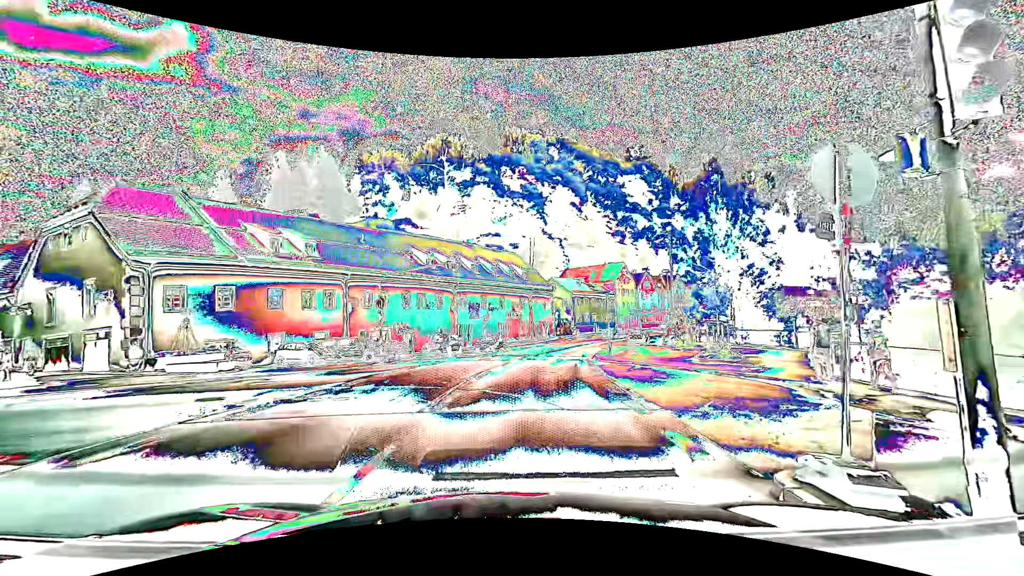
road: primary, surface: asphalt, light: Day
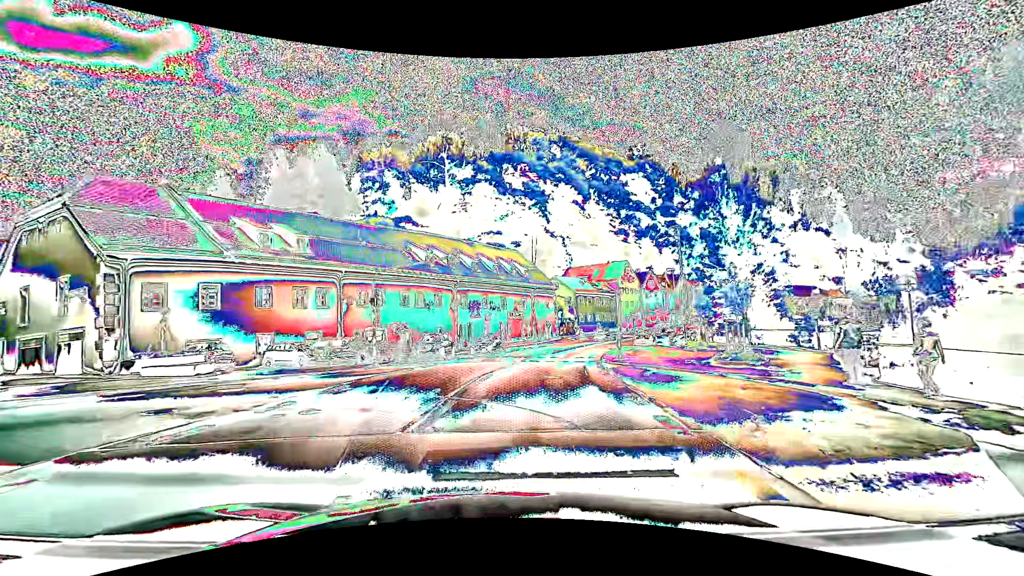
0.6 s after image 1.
(0.0, +2.0) m; -1°
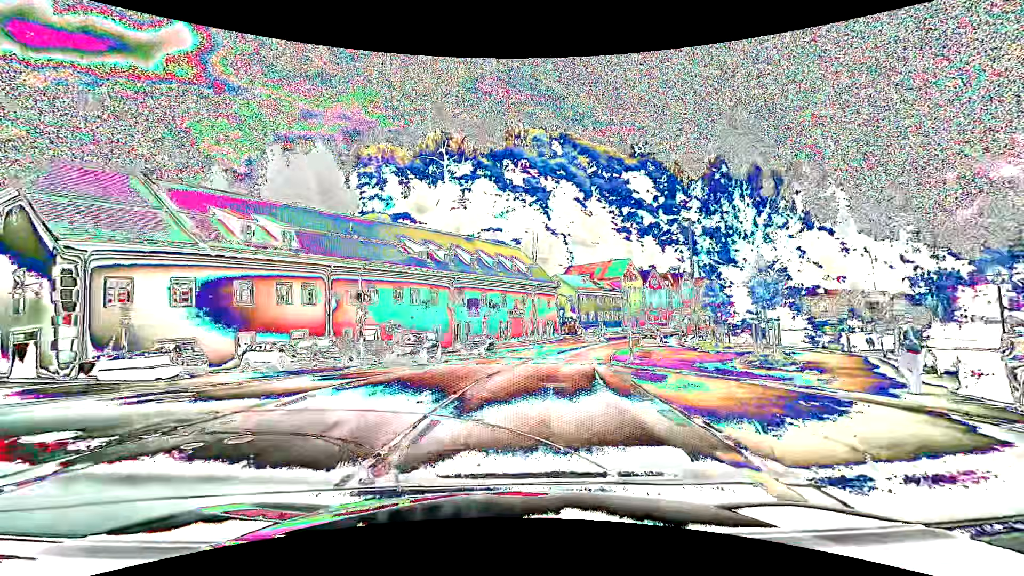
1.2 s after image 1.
(+0.1, +2.6) m; +1°
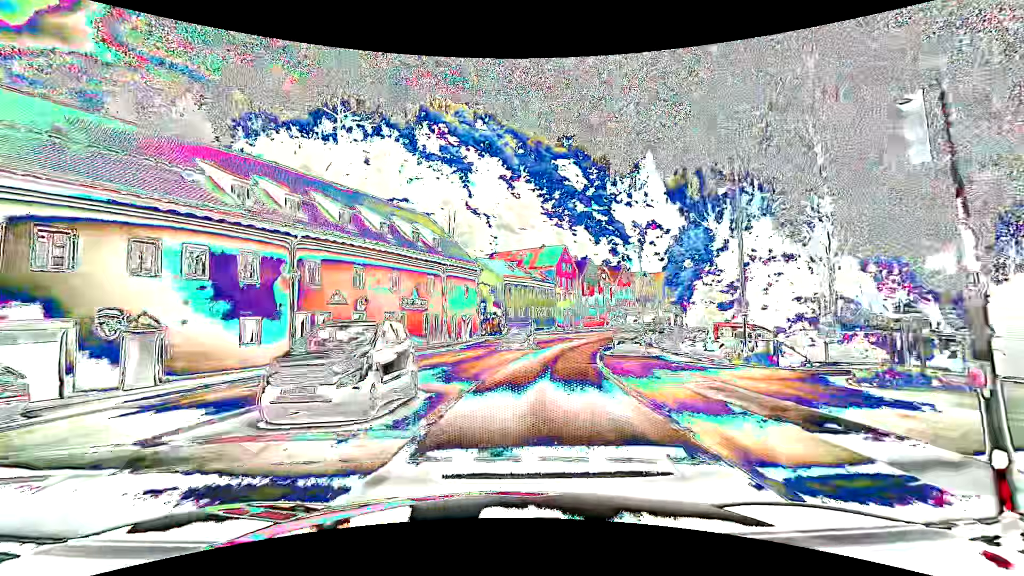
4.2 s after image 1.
(+1.6, +21.2) m; +9°
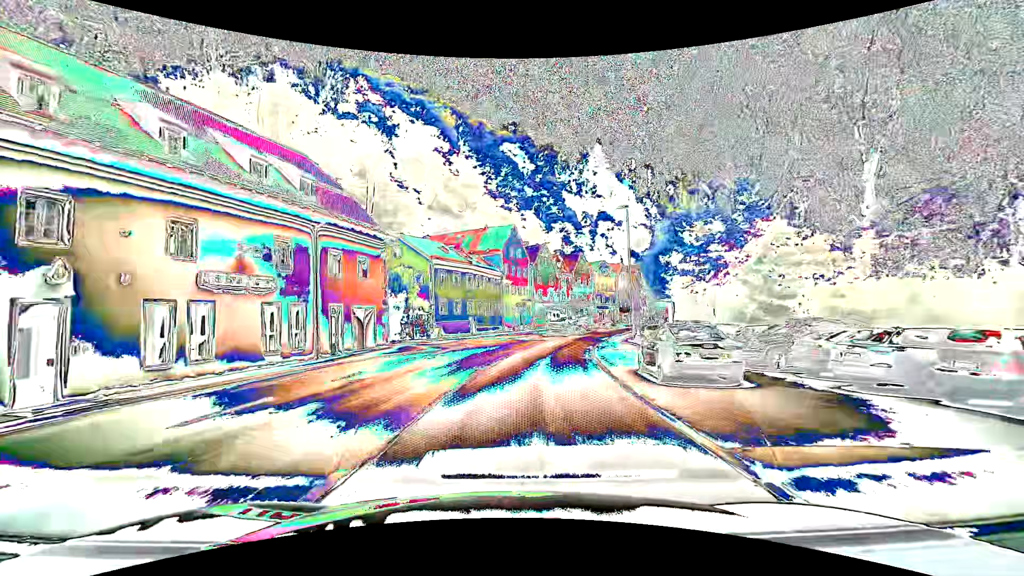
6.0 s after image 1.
(+1.1, +18.5) m; +7°
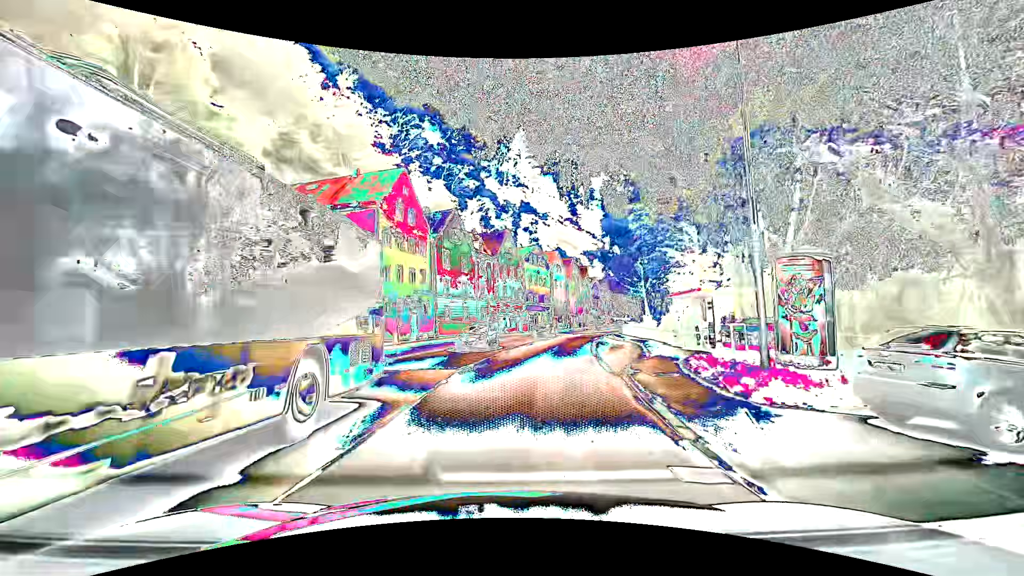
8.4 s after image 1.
(+2.3, +28.5) m; +10°
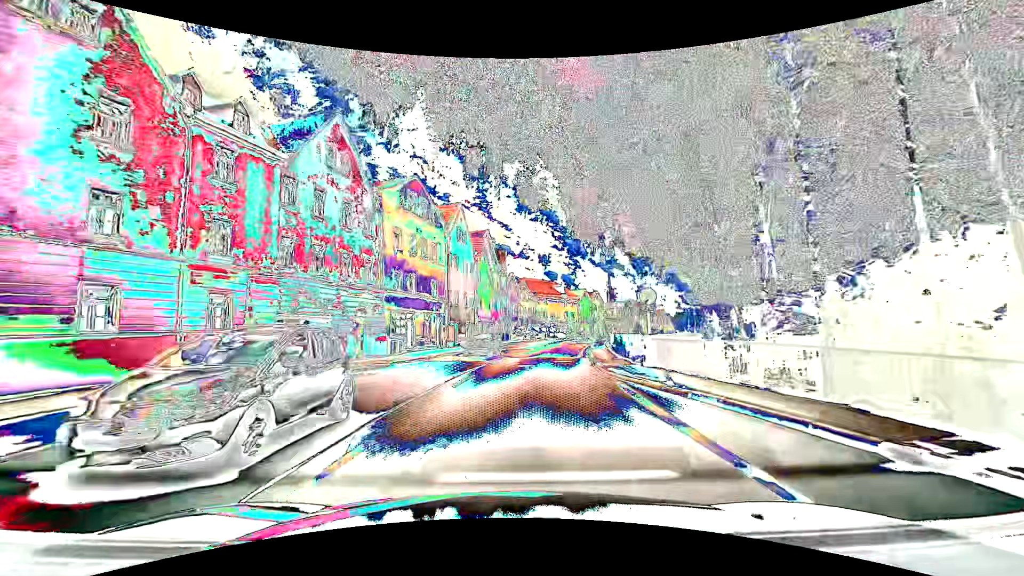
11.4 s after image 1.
(+3.9, +37.9) m; +11°
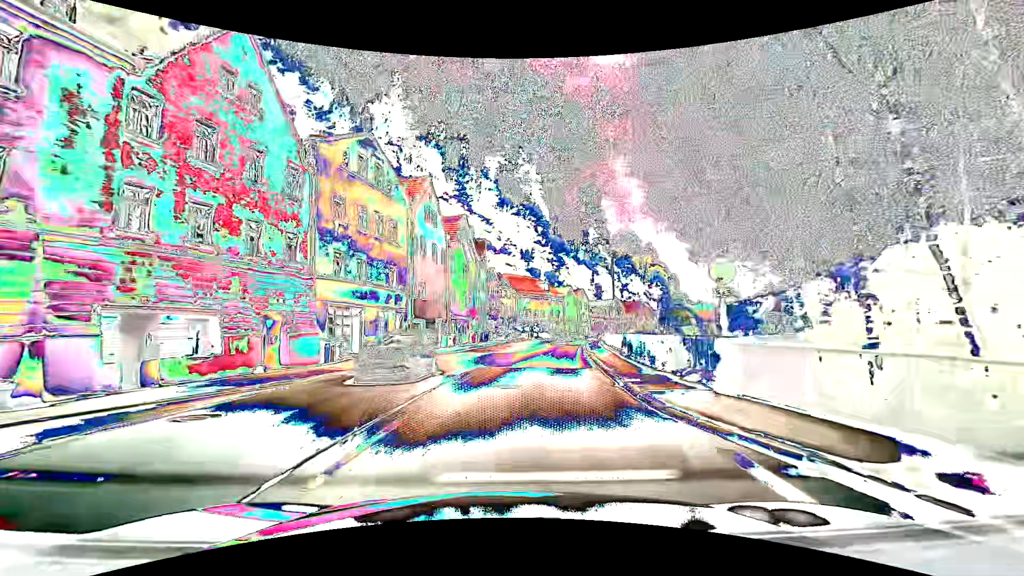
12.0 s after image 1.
(+0.1, +7.8) m; +3°
(0, +10) (+1, +20) (+2, +30) (+3, +40) (+5, +50) (+7, +60) (+9, +69) (+11, +79) (+14, +88) (+18, +98) m
